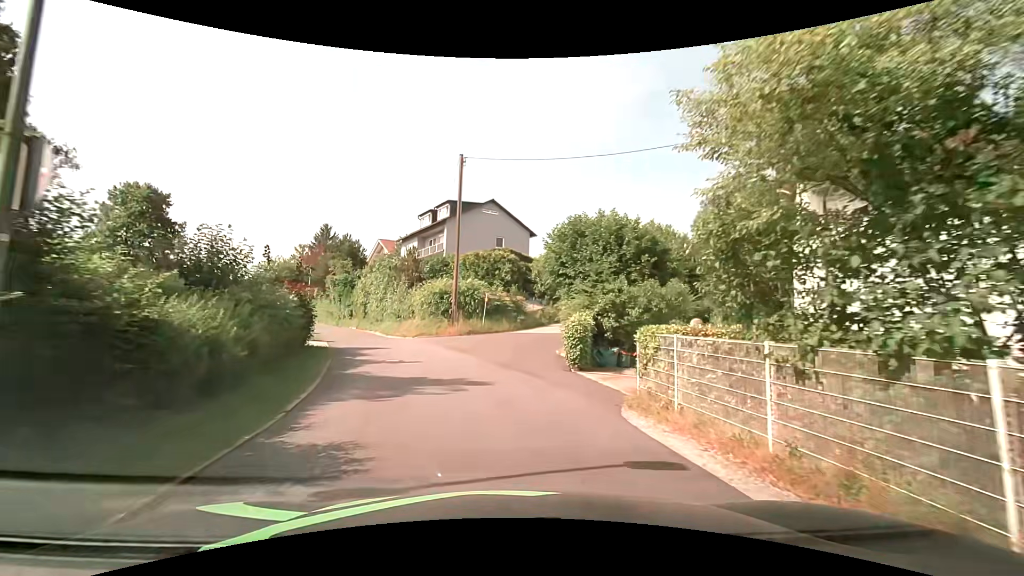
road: residential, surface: asphalt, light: Day
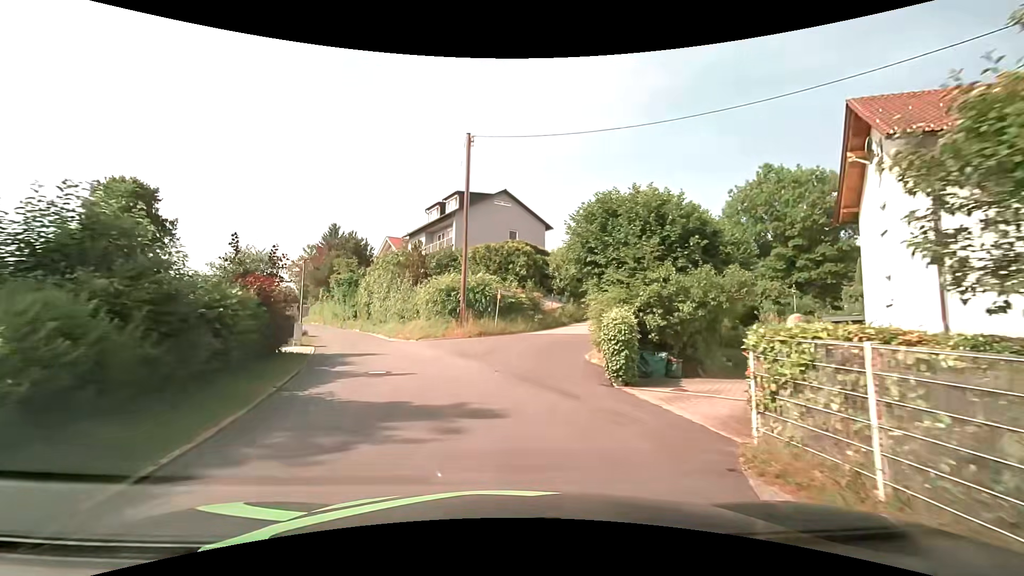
(-0.1, +3.9) m; -2°
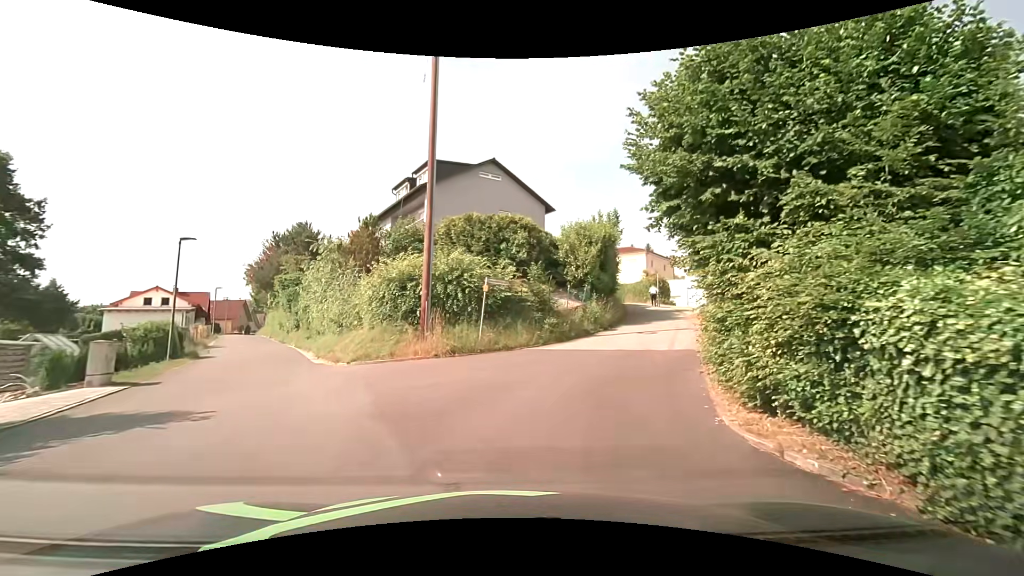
(-0.3, +11.4) m; +1°
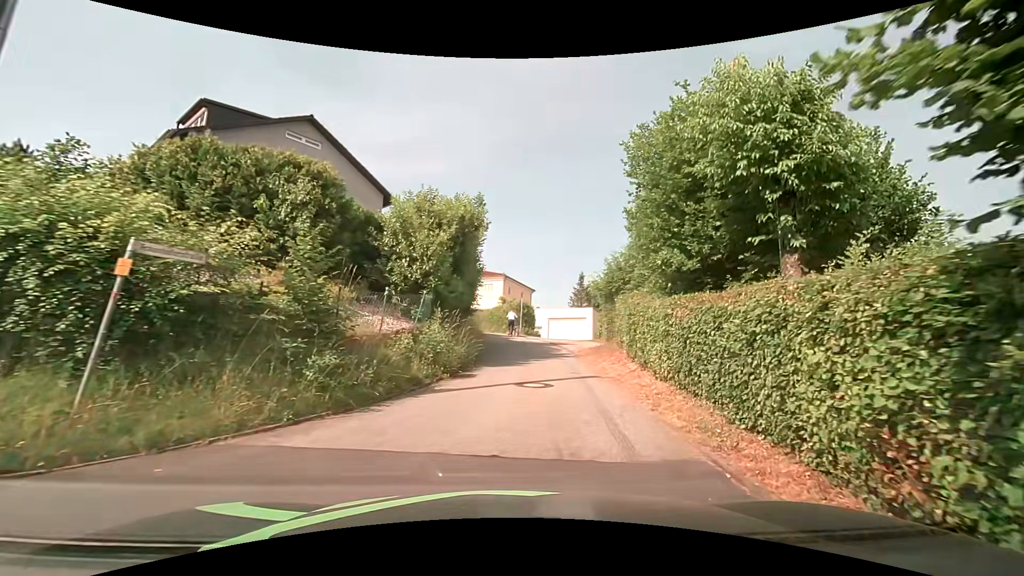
(+1.3, +10.2) m; +16°
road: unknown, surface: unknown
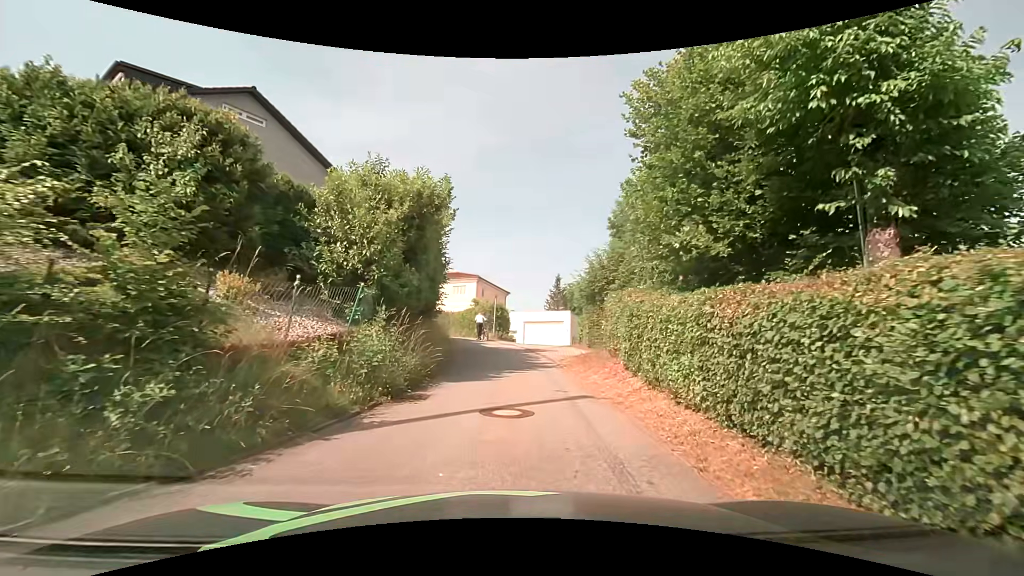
(+0.1, +2.9) m; +4°
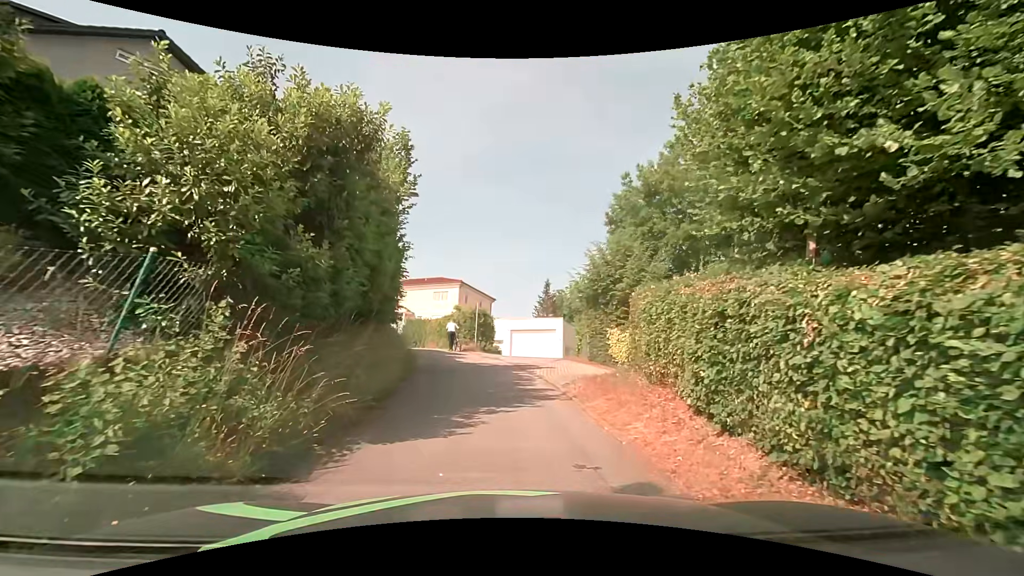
(+0.1, +4.8) m; +1°
